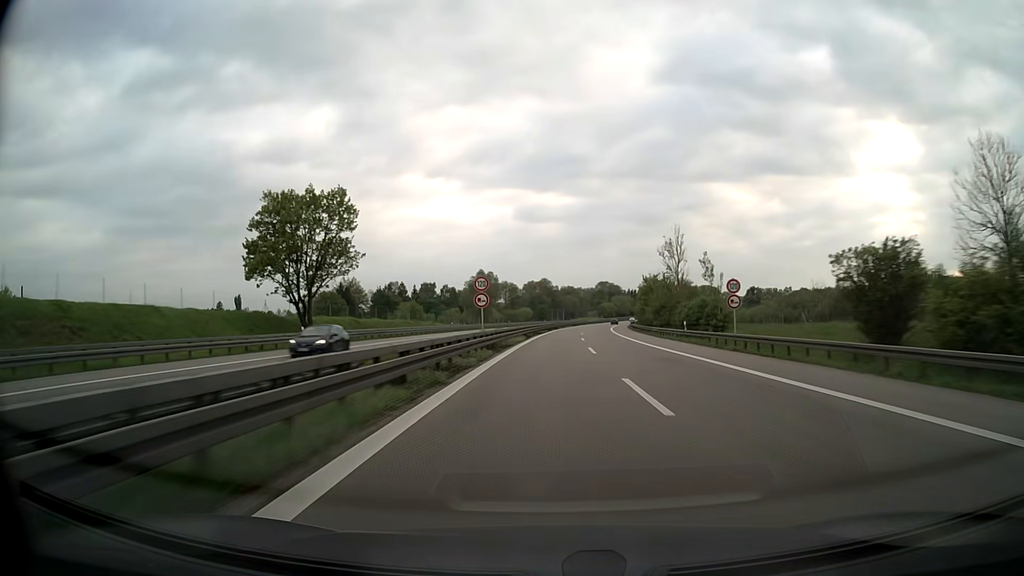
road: motorway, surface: asphalt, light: Day
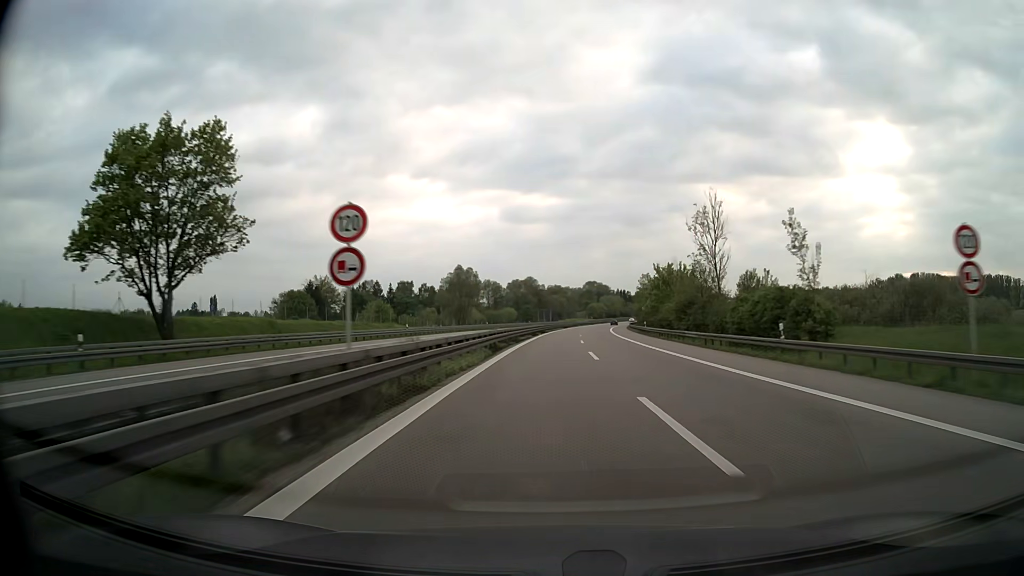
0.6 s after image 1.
(+0.2, +21.7) m; +1°
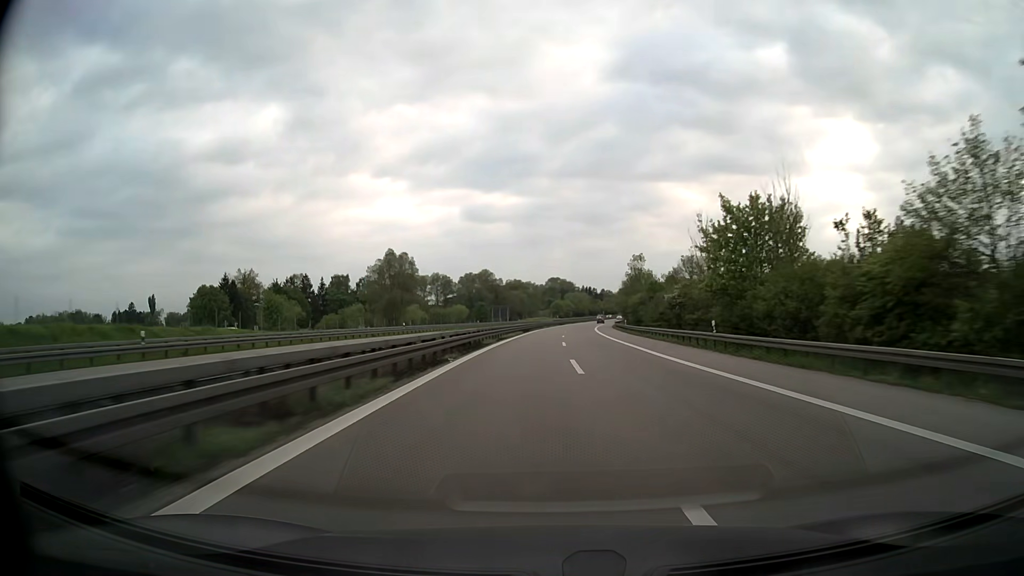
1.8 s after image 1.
(+1.2, +43.3) m; +3°
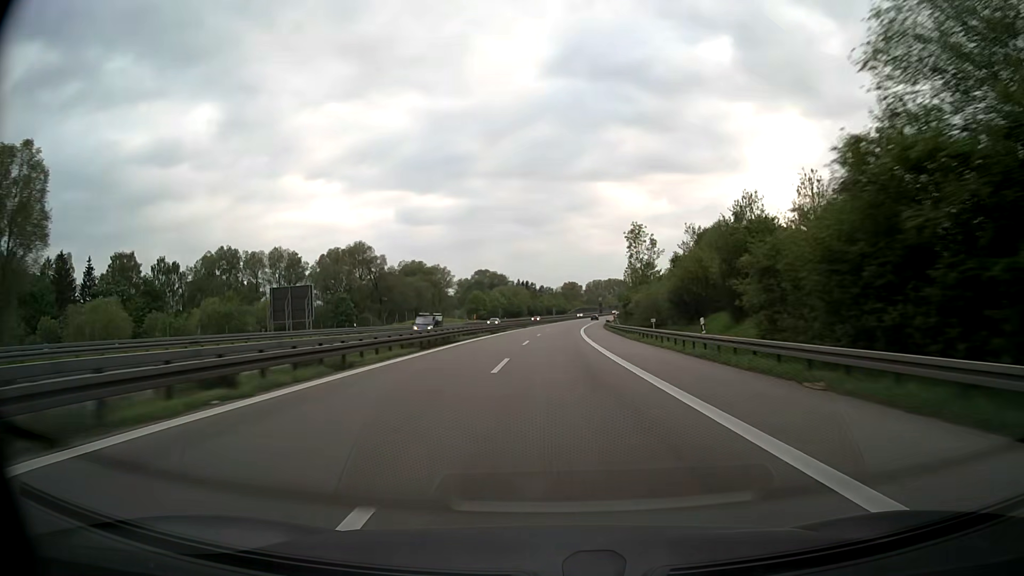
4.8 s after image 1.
(+5.7, +108.3) m; +6°
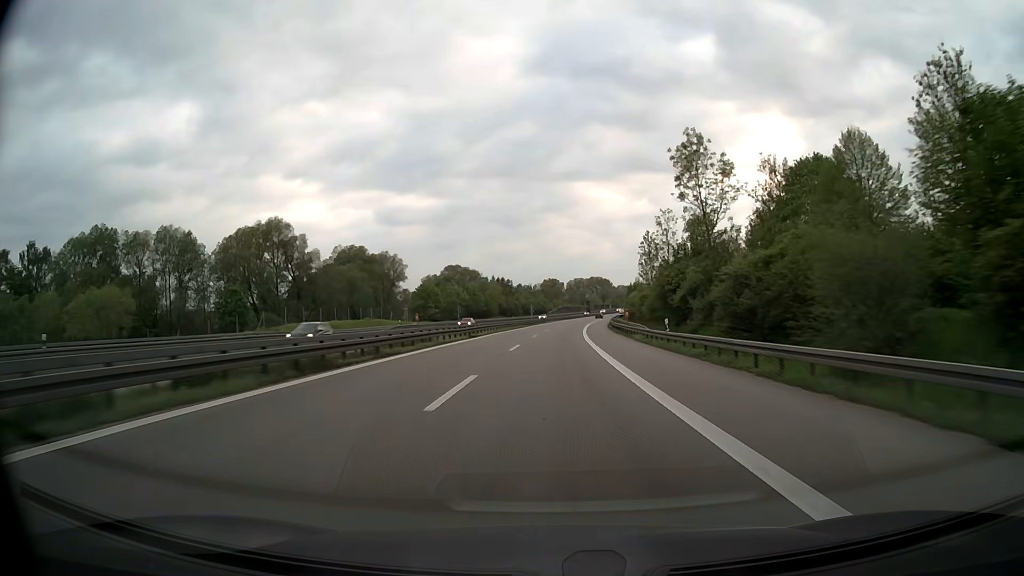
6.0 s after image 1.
(+0.6, +43.0) m; +2°
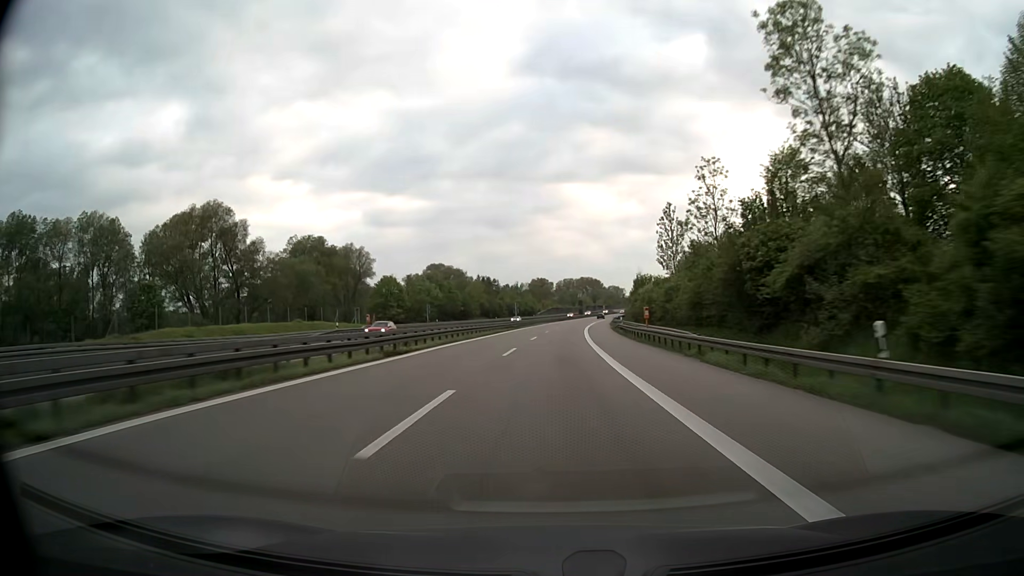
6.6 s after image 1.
(+0.1, +21.2) m; +1°
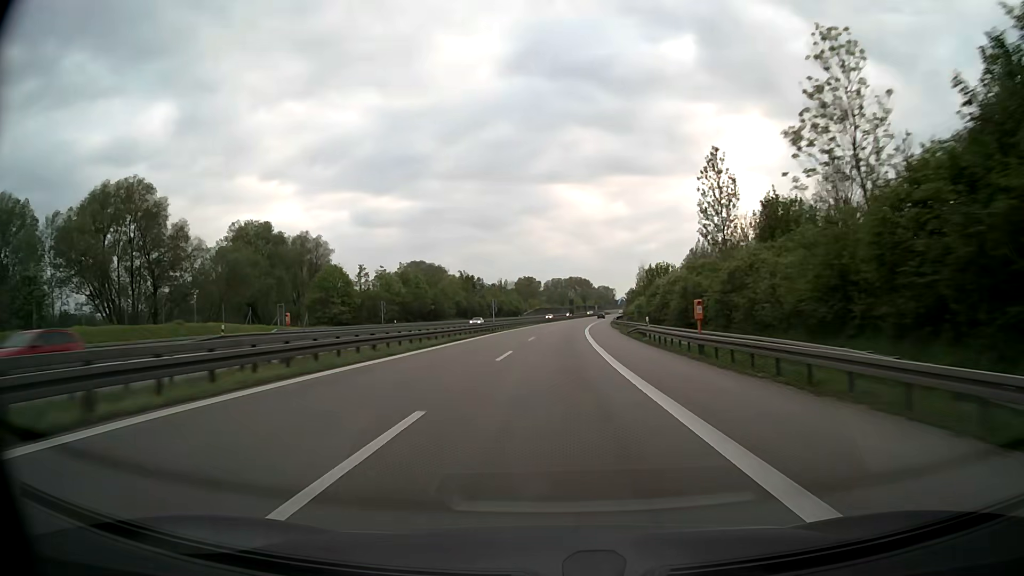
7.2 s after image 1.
(+0.2, +21.0) m; +1°
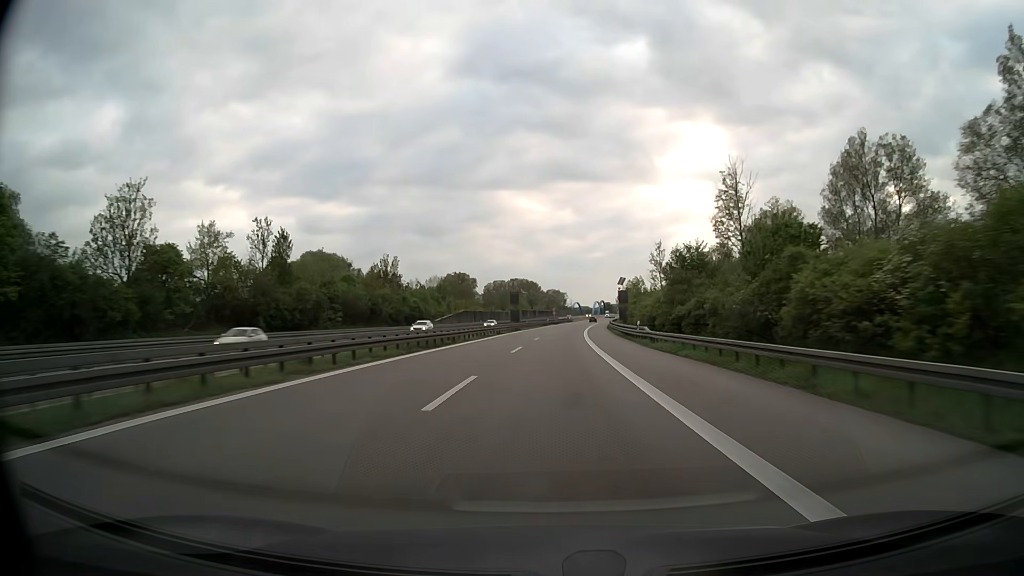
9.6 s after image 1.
(+3.2, +83.7) m; +5°
(0, +10) (0, +20) (0, +30) (+1, +40) (+1, +50) (+2, +60) (+2, +70) (+3, +80) (+4, +90) (+4, +100) m
